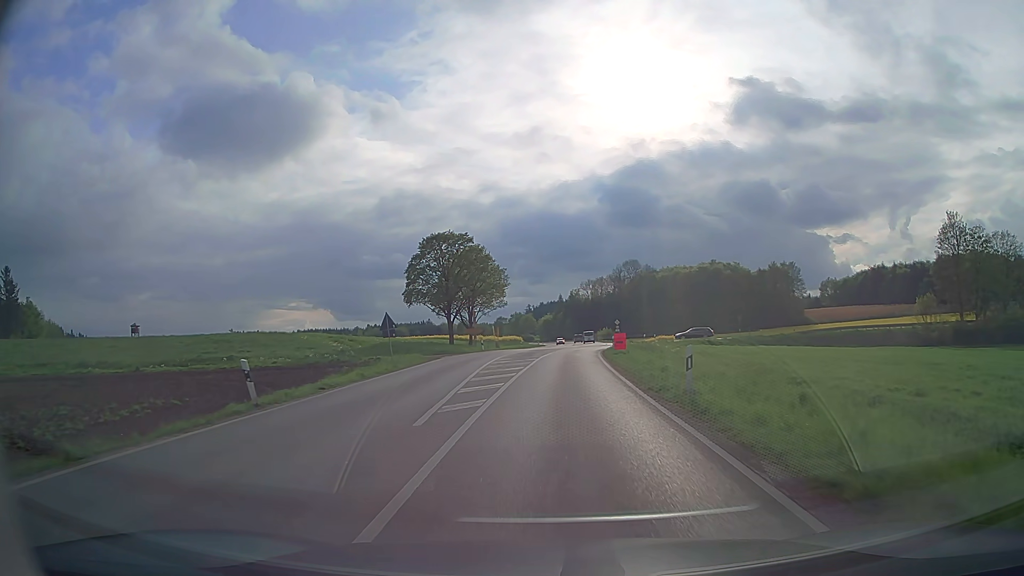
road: secondary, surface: asphalt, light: Day
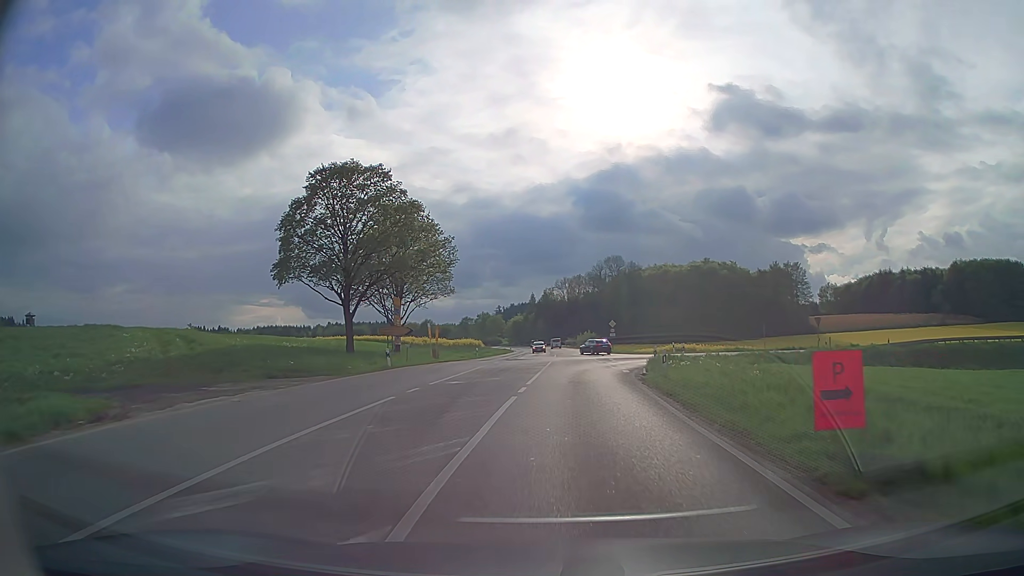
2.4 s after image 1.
(+0.4, +29.1) m; +2°
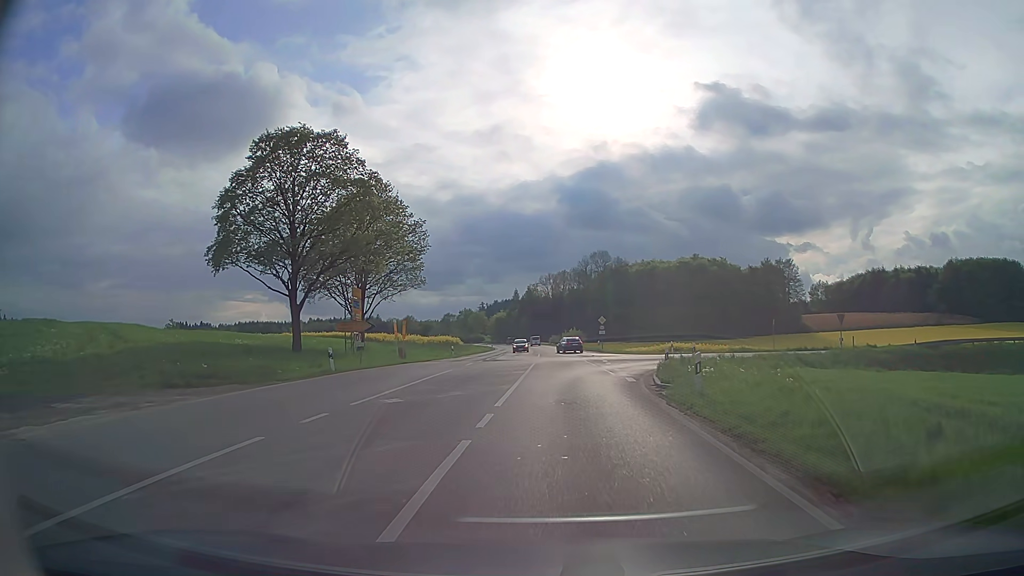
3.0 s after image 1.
(+0.1, +6.6) m; +1°
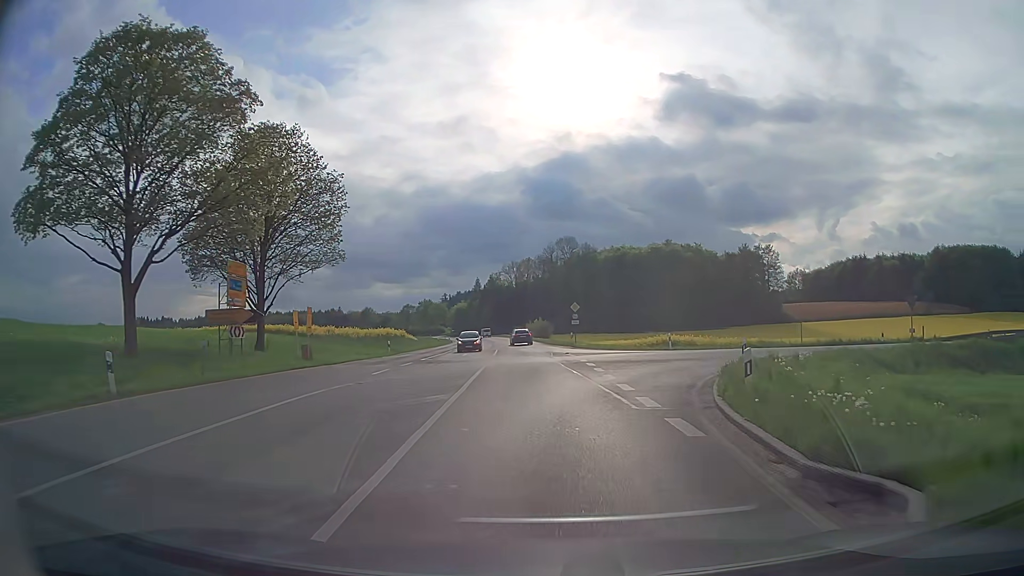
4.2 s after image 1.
(+0.3, +12.8) m; +3°
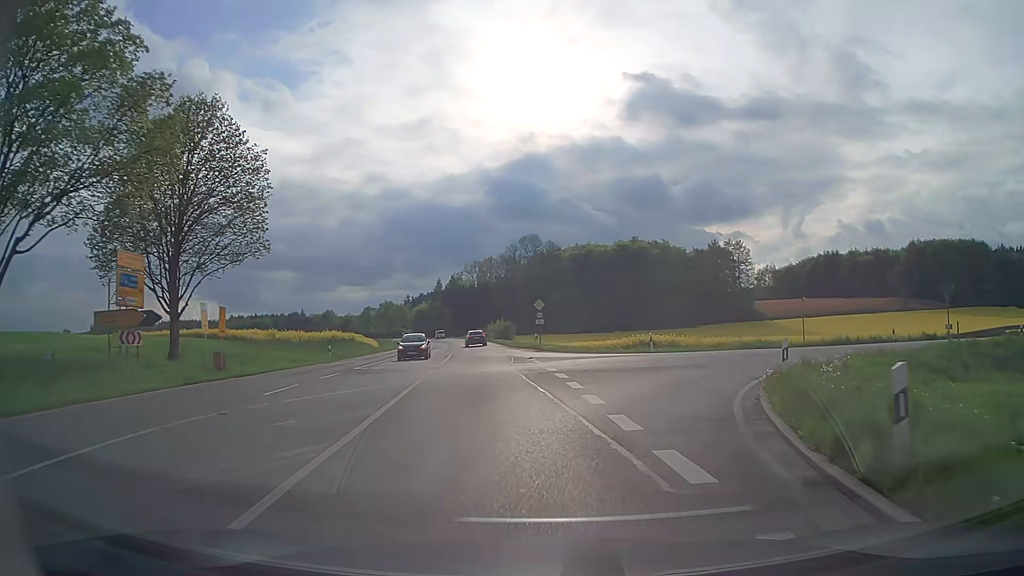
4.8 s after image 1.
(+0.1, +6.0) m; +3°
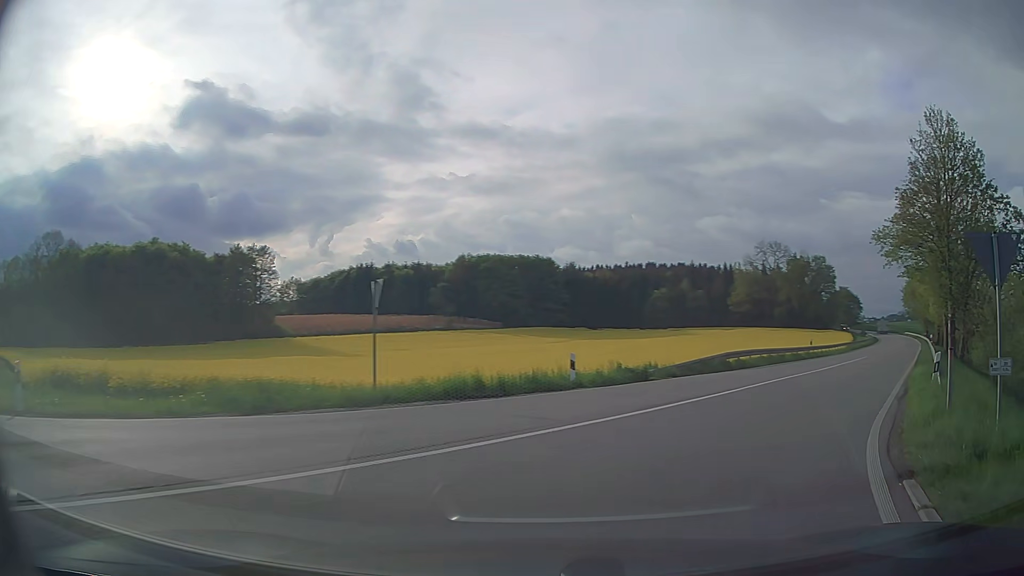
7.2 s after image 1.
(+5.8, +20.8) m; +40°
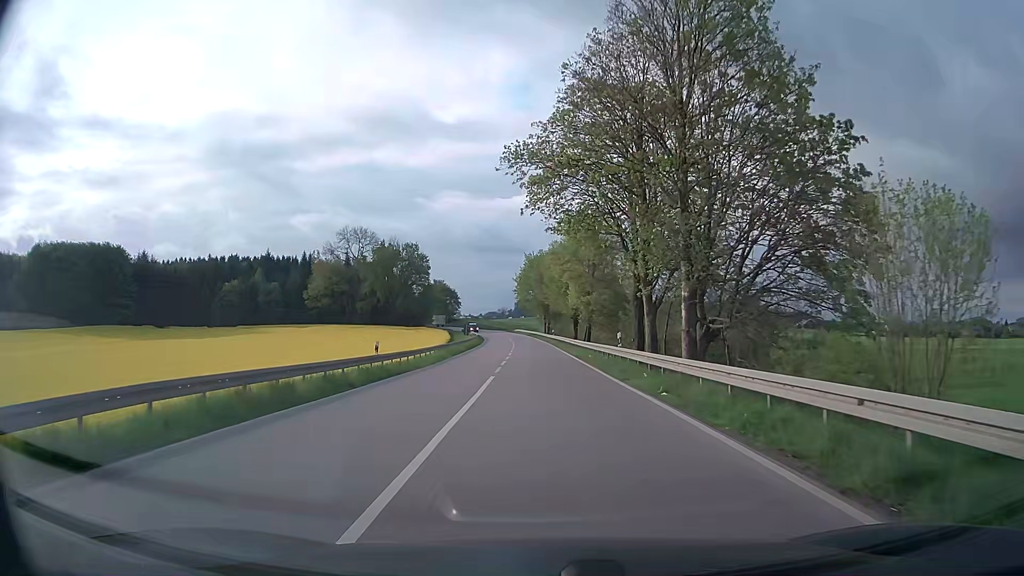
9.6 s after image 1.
(+9.2, +21.5) m; +35°
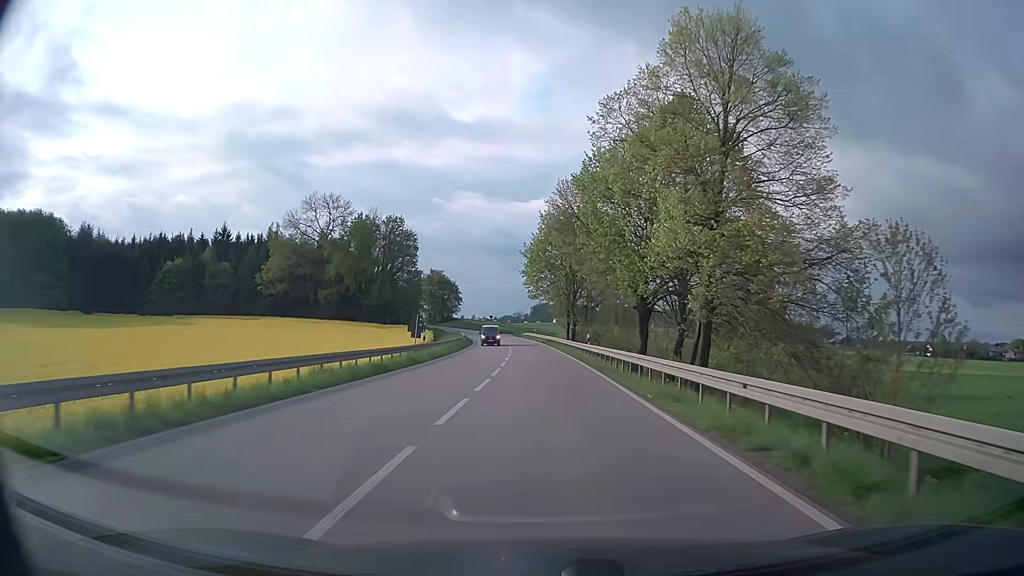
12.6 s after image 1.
(-0.5, +39.1) m; -1°
(0, +10) (0, +20) (0, +30) (0, +40) (-1, +50) (-1, +60) (-2, +70) (-3, +80) (-4, +90) (-5, +100) m
